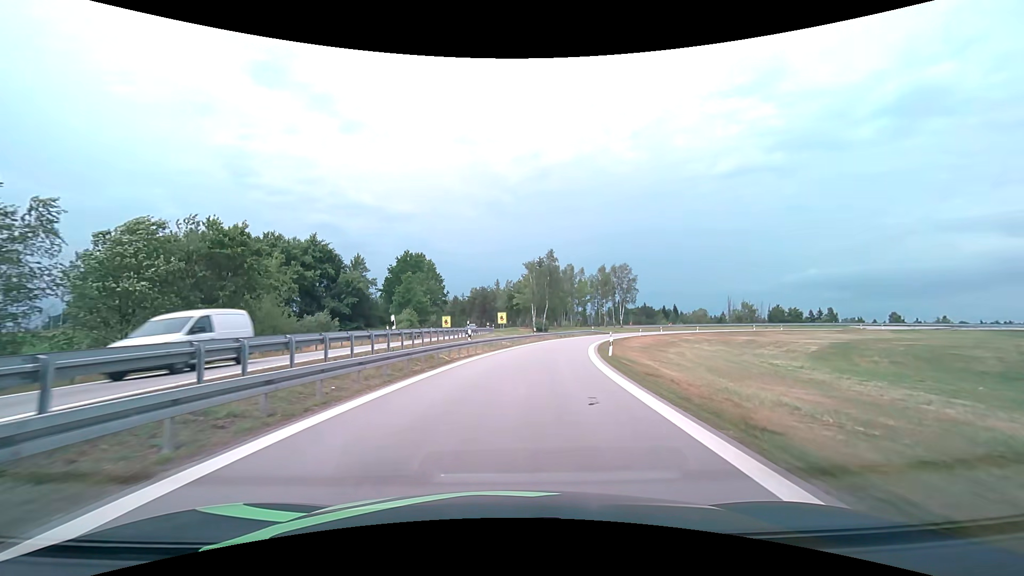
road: motorway_link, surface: asphalt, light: Day
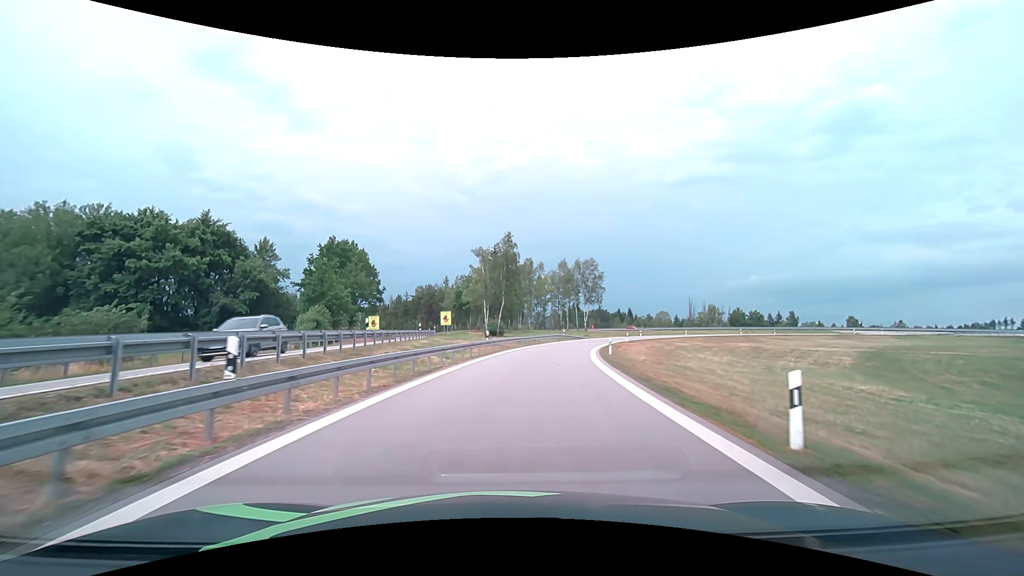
(+0.8, +19.3) m; +5°
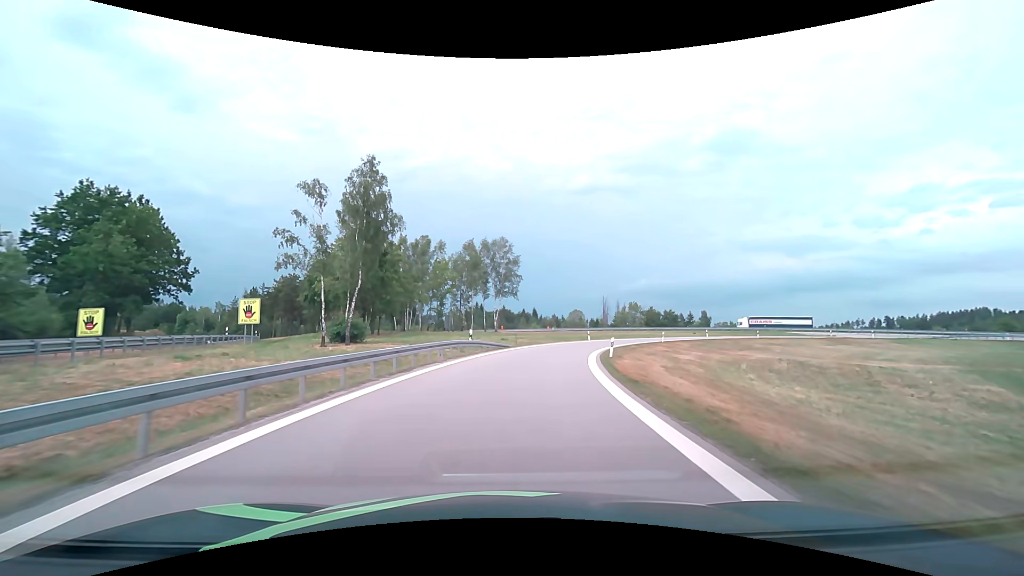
(+2.9, +31.6) m; +11°
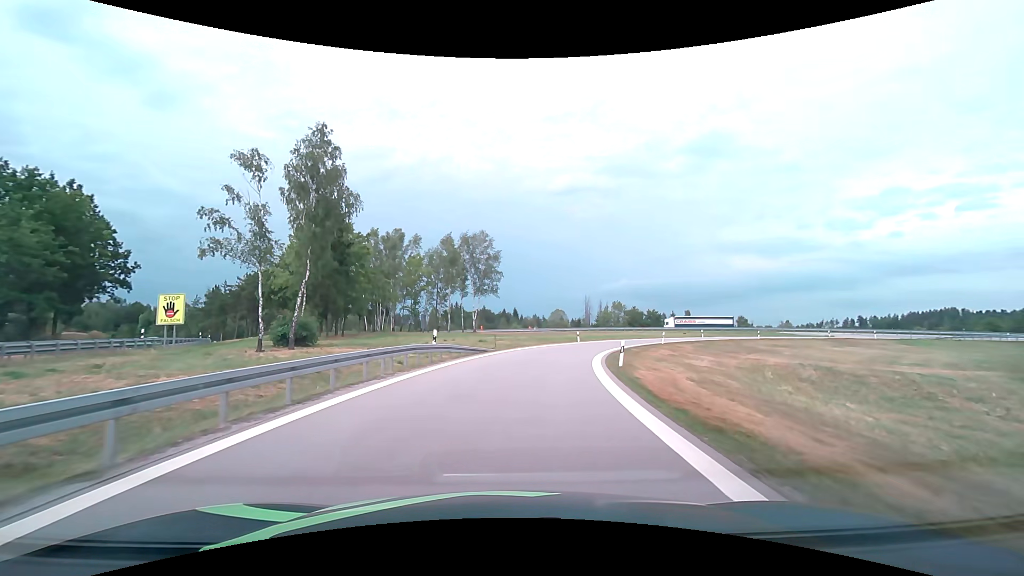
(+0.2, +6.3) m; +2°
